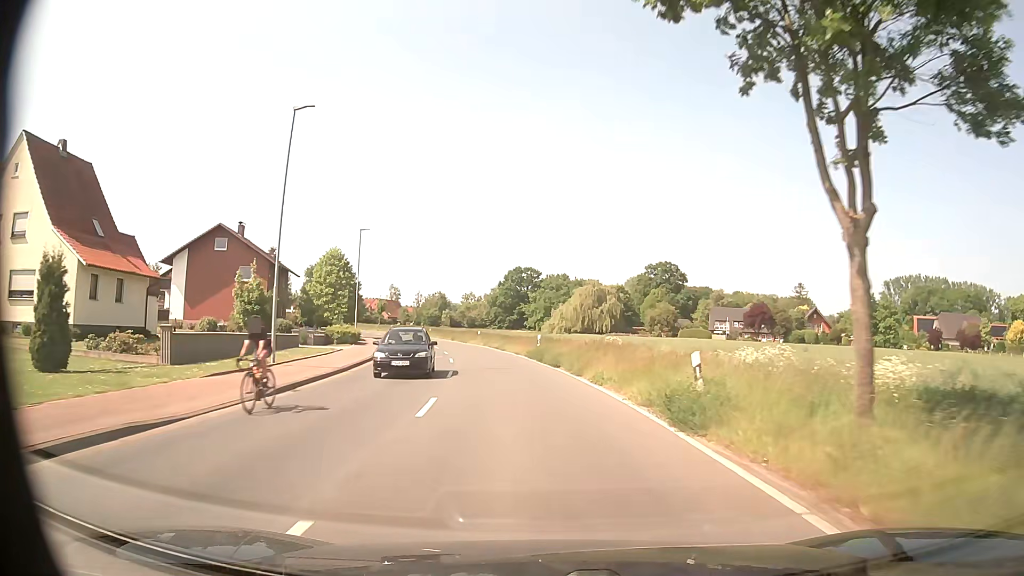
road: tertiary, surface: asphalt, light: Day
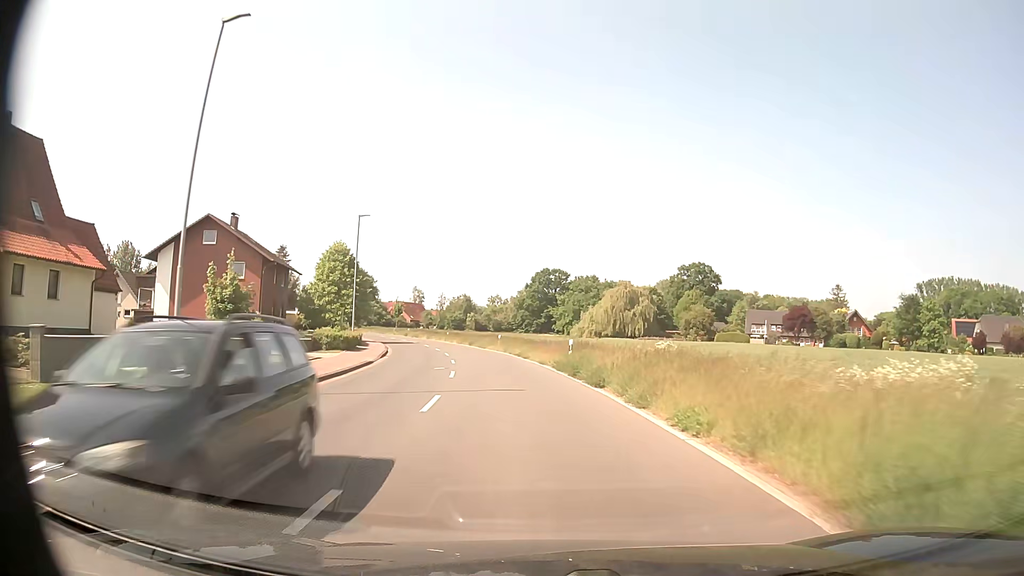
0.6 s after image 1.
(-0.2, +8.1) m; -2°
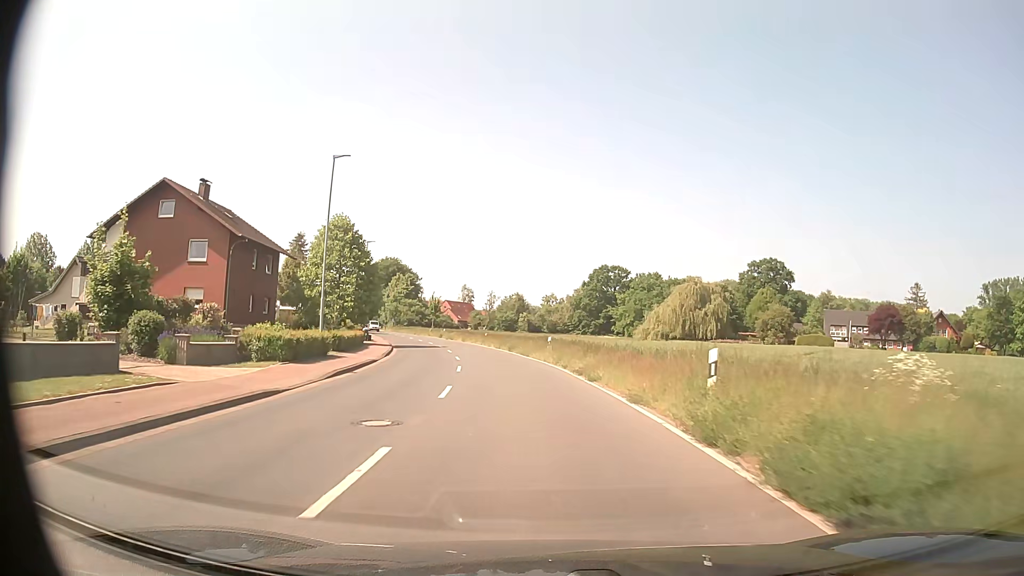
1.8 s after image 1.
(-0.7, +16.2) m; -5°
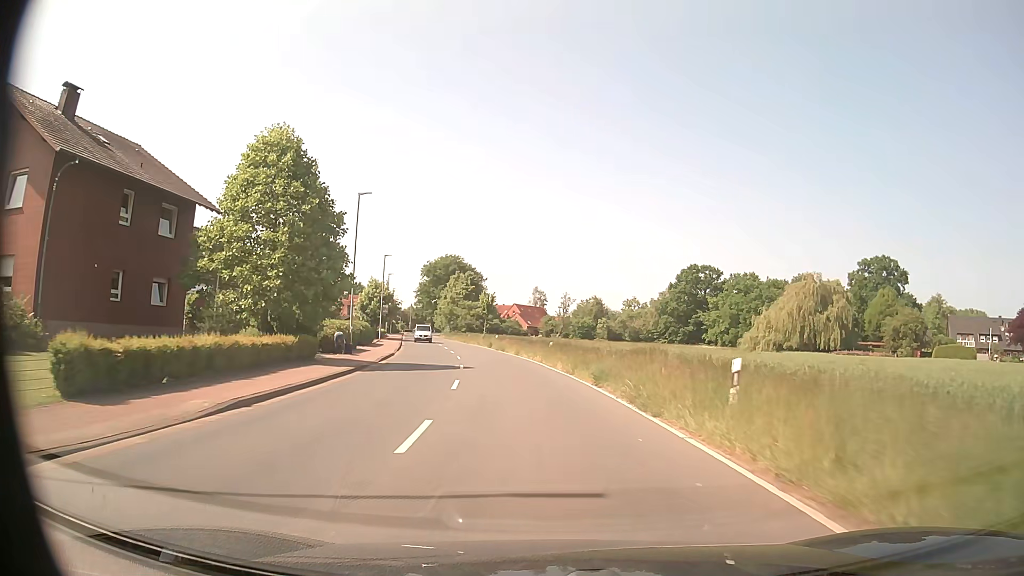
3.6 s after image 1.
(-1.5, +24.4) m; -6°
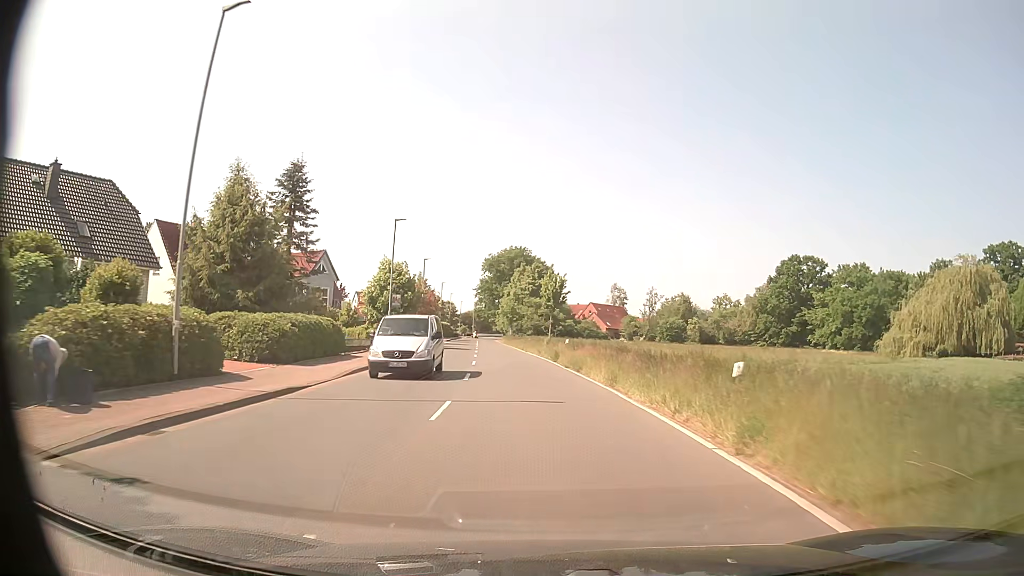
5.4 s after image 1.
(-1.4, +24.6) m; -7°
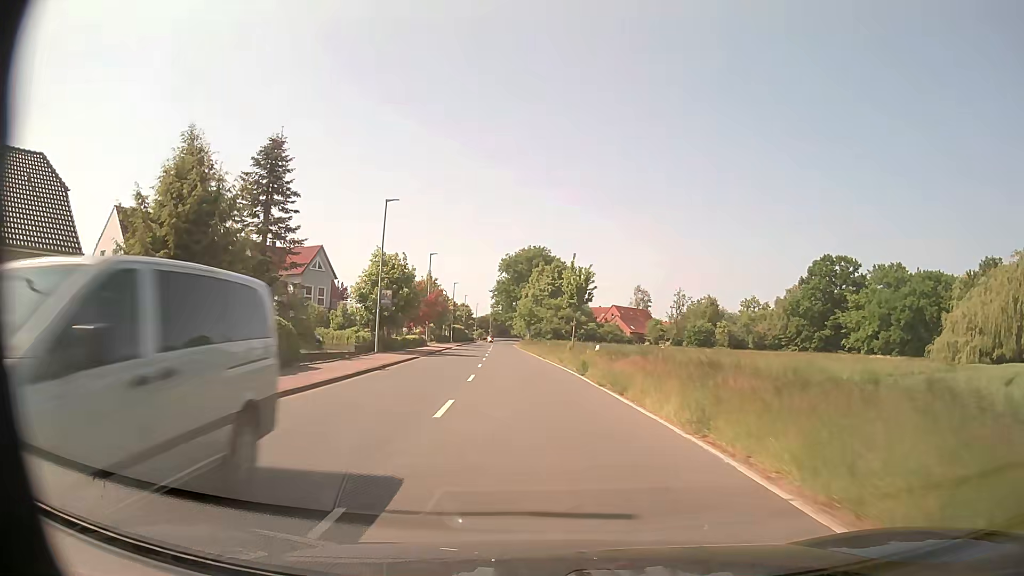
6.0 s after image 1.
(-0.1, +8.3) m; -2°
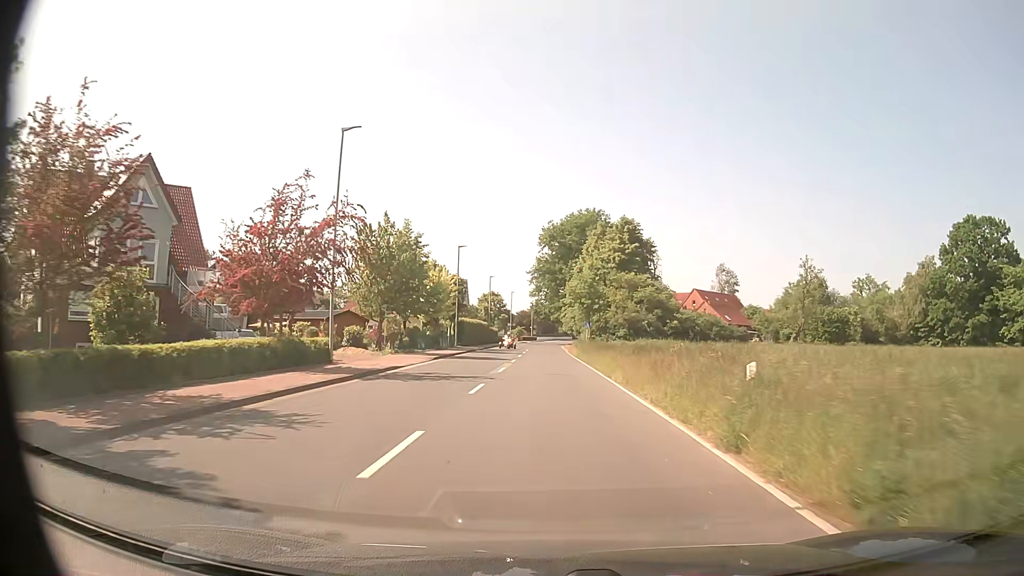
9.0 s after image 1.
(-1.7, +41.4) m; -4°
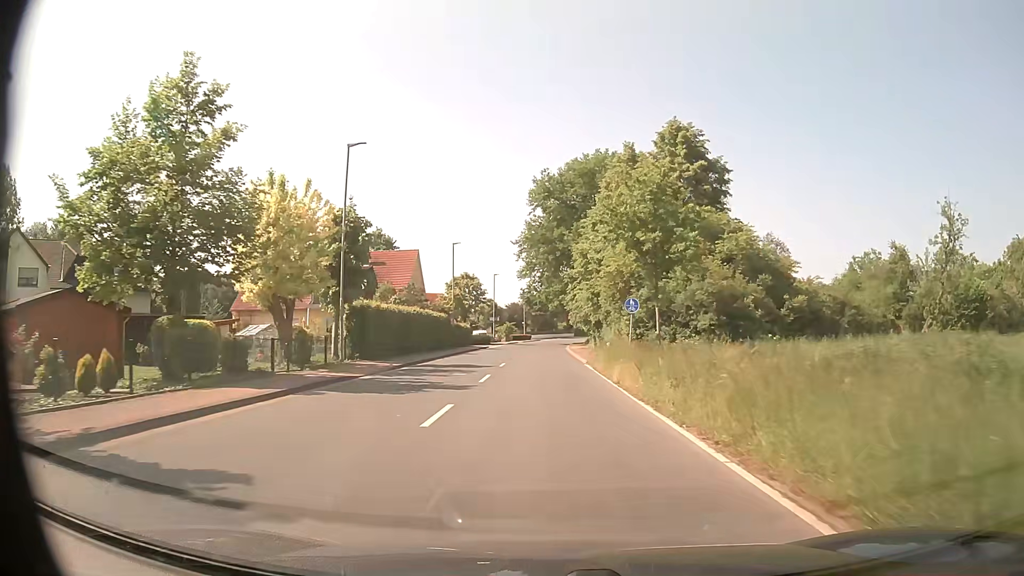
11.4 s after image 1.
(-0.2, +32.9) m; 0°
(0, +10) (0, +20) (0, +30) (0, +40) (0, +50) (0, +60) (0, +70) (0, +80) (+1, +90) (+2, +100) m
